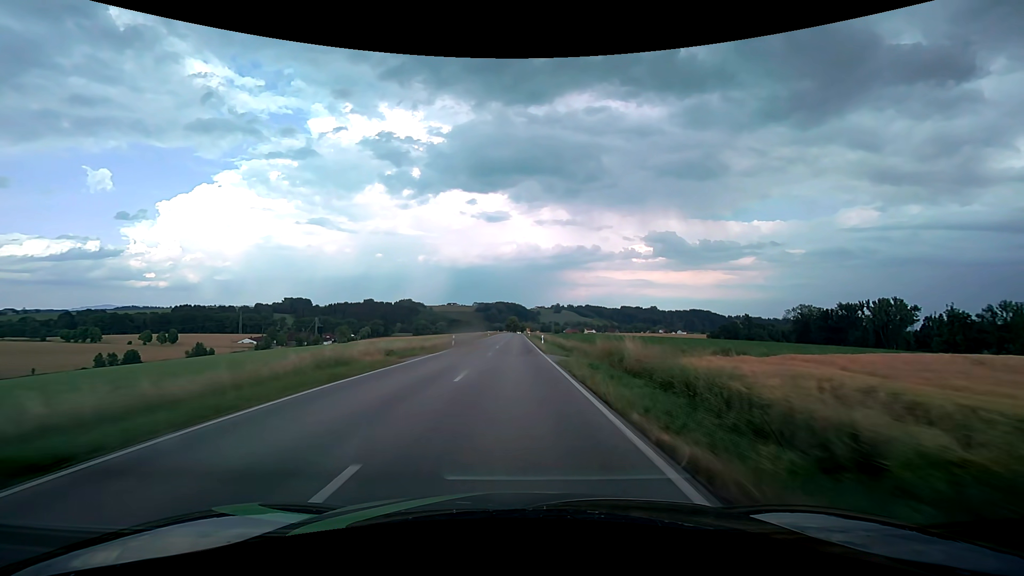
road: secondary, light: Day
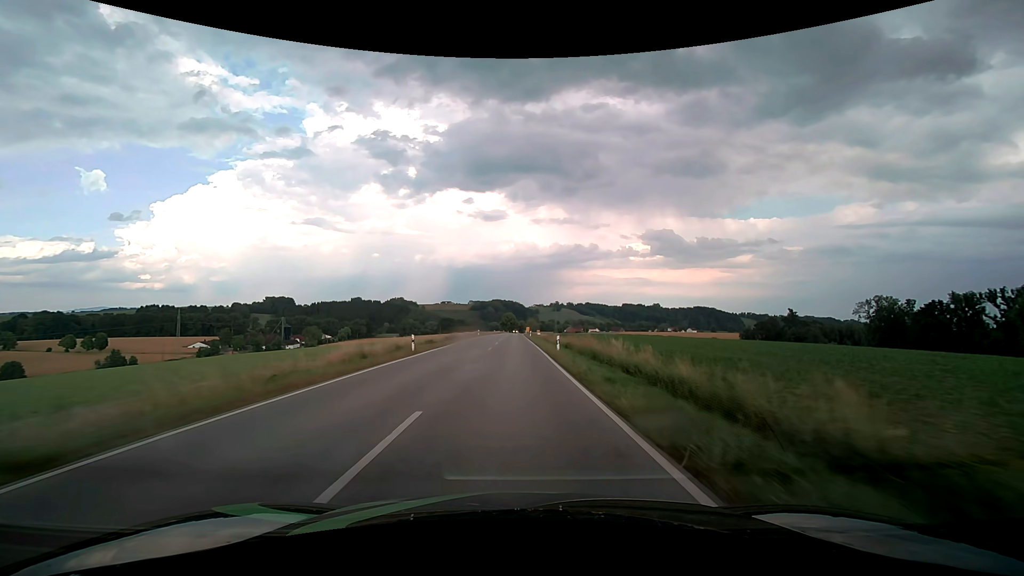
(-0.1, +68.8) m; 0°
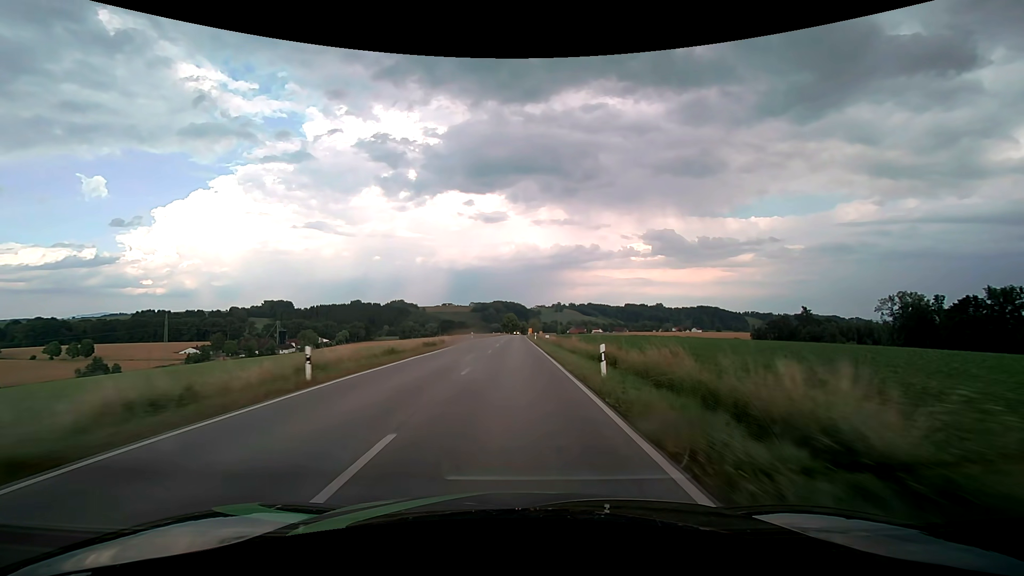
(0.0, +13.7) m; 0°
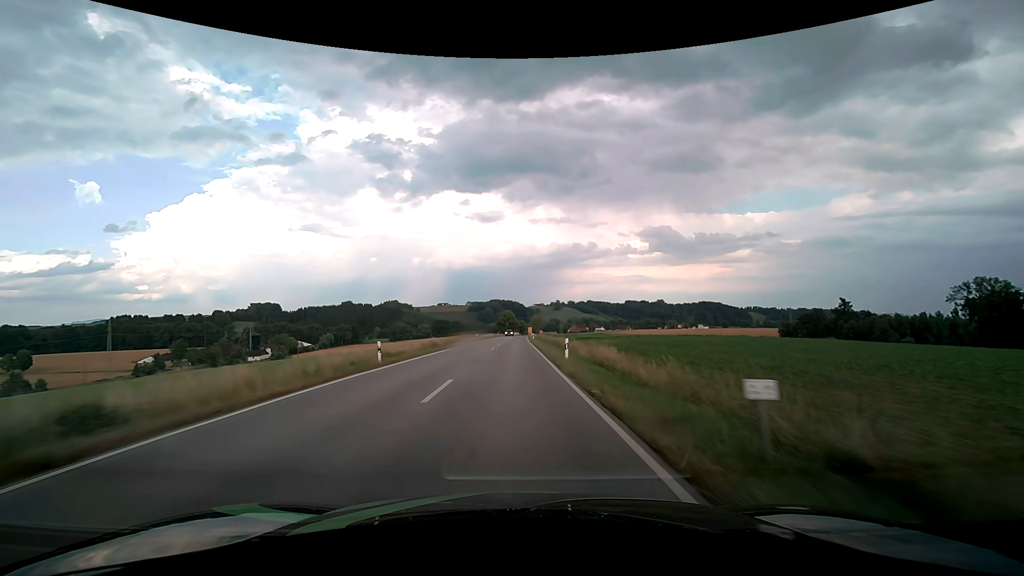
(0.0, +41.0) m; 0°
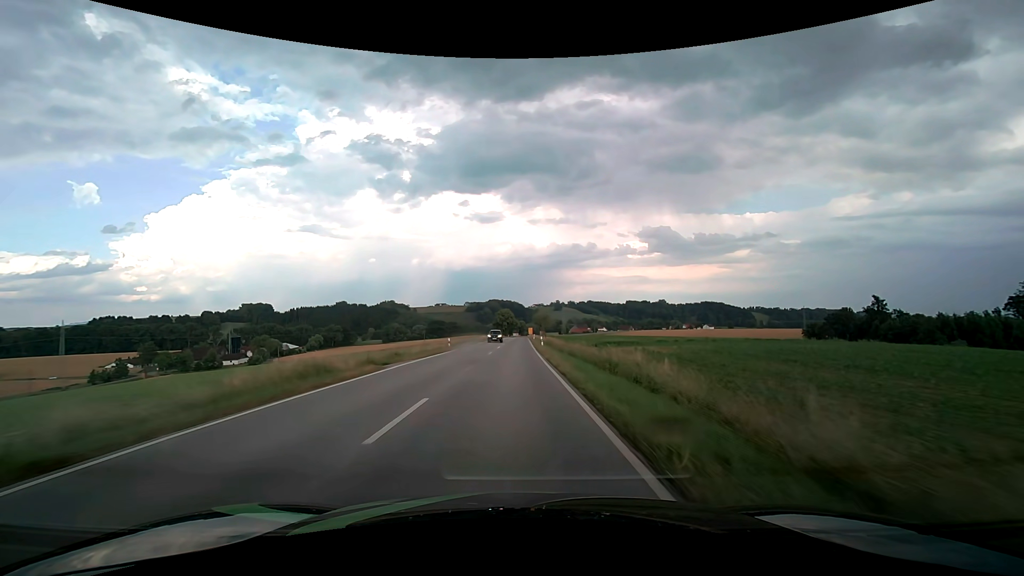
(0.0, +27.2) m; 0°
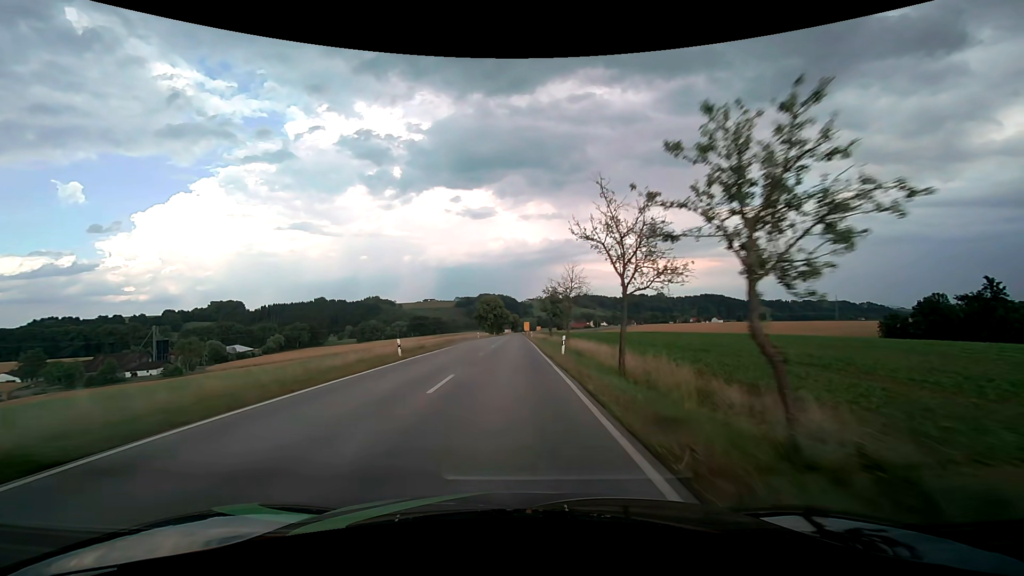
(+0.4, +67.9) m; +1°
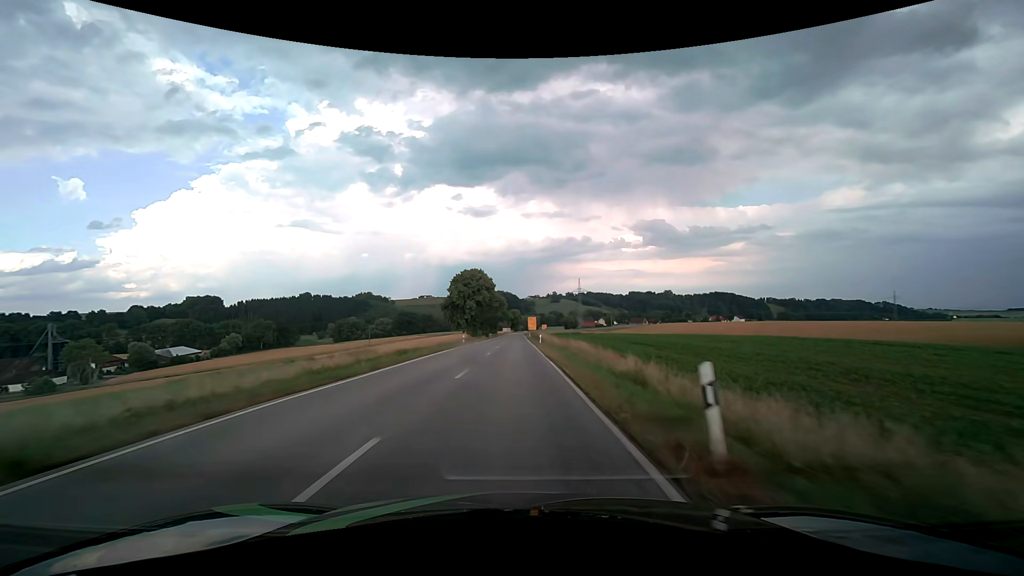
(-0.1, +68.1) m; 0°
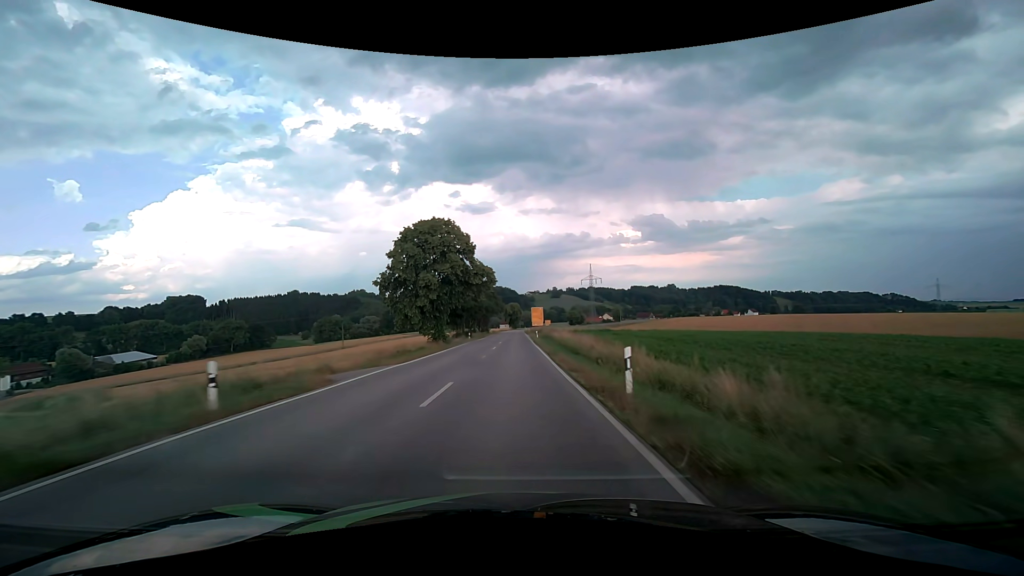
(+0.1, +41.2) m; 0°
(0, +10) (0, +20) (0, +30) (0, +40) (0, +50) (0, +60) (0, +70) (0, +80) (0, +90) (0, +100) m
